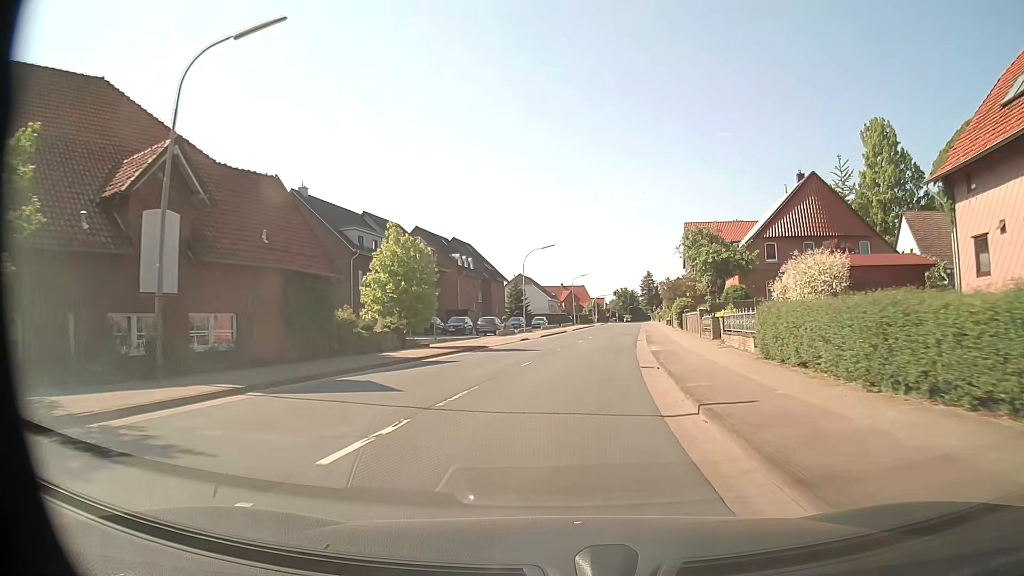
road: secondary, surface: asphalt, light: Day
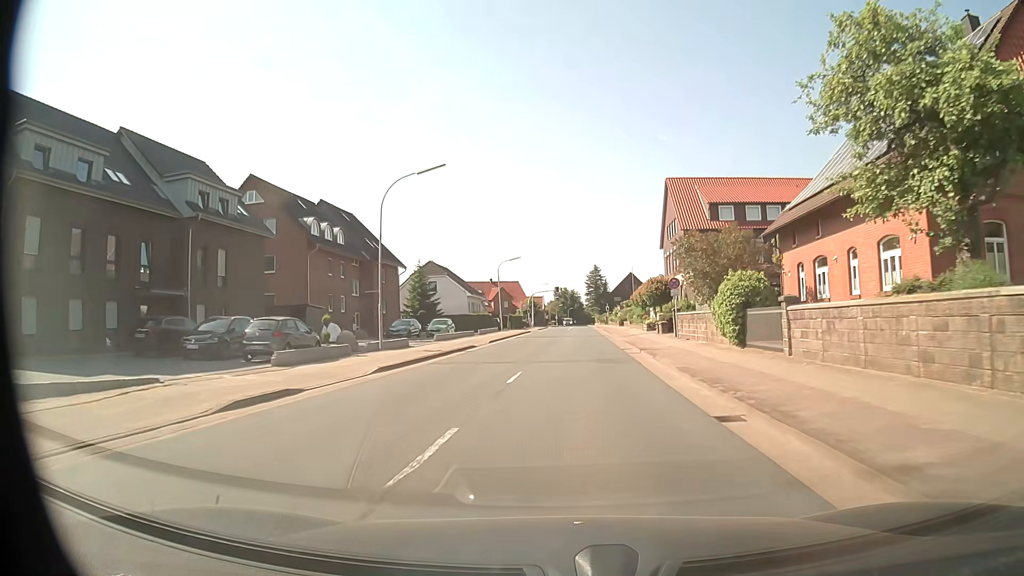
(+1.8, +32.1) m; +6°
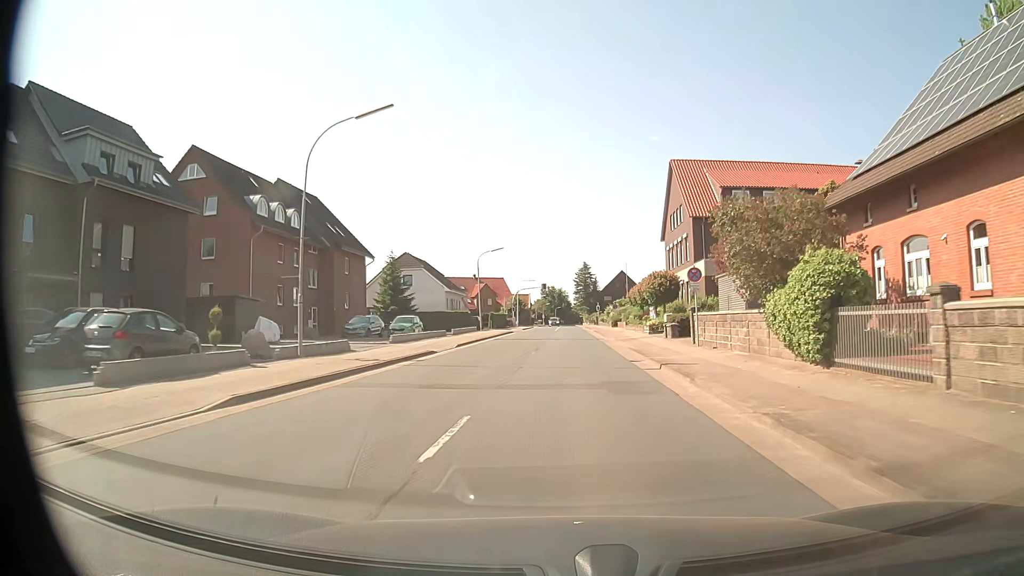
(0.0, +8.0) m; +1°
(0, +10) (0, +20) (+1, +30) (+1, +40) (+1, +50) (+1, +60) (+1, +70) (+2, +80) (+2, +90) (+2, +100) m
